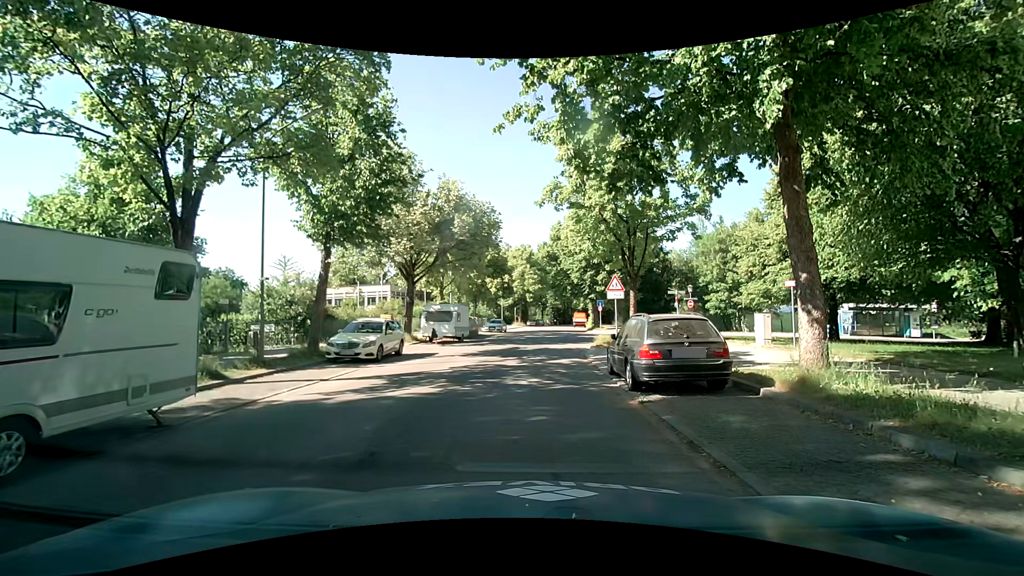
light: Day
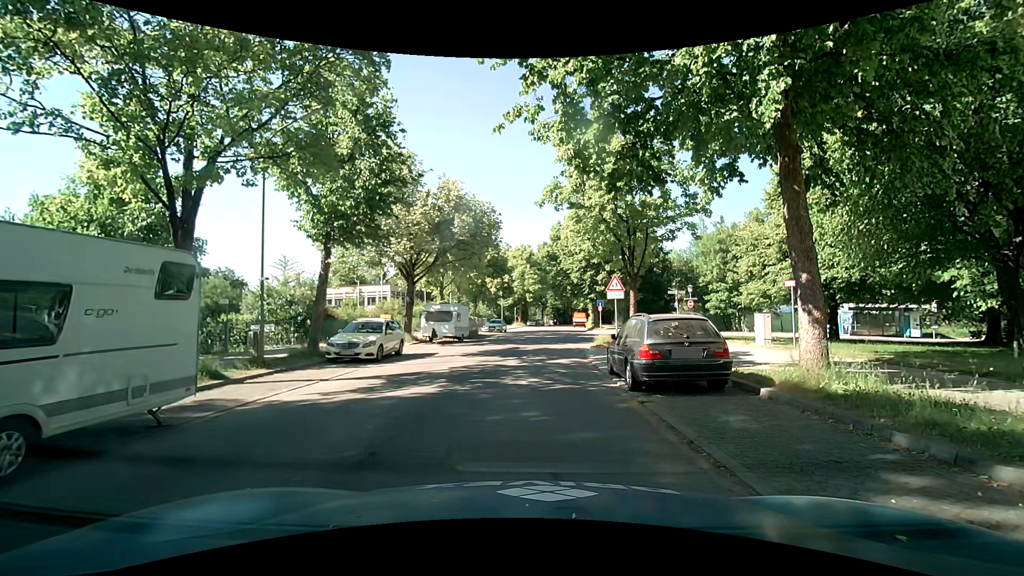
(0.0, 0.0) m; 0°
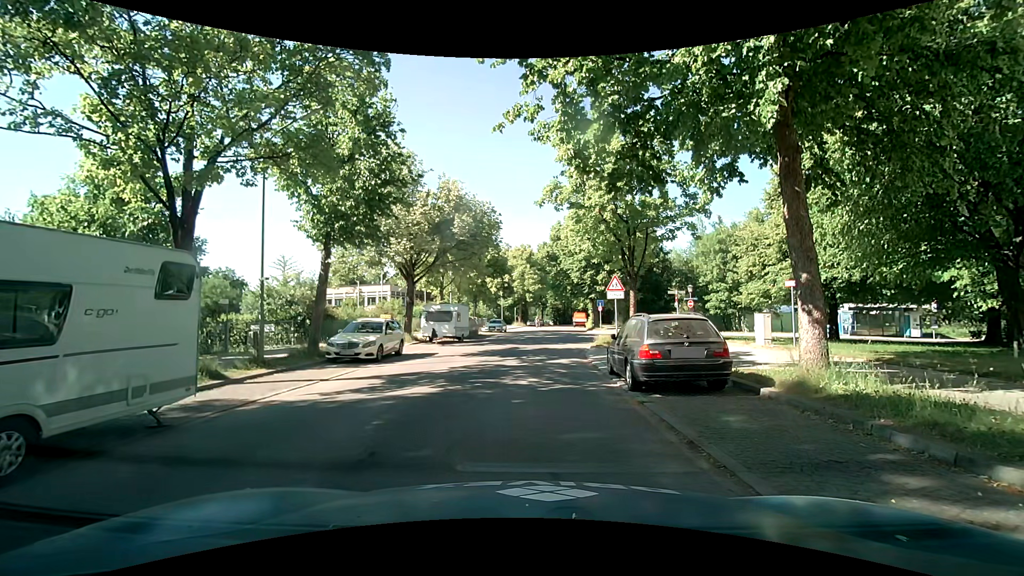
(0.0, 0.0) m; 0°
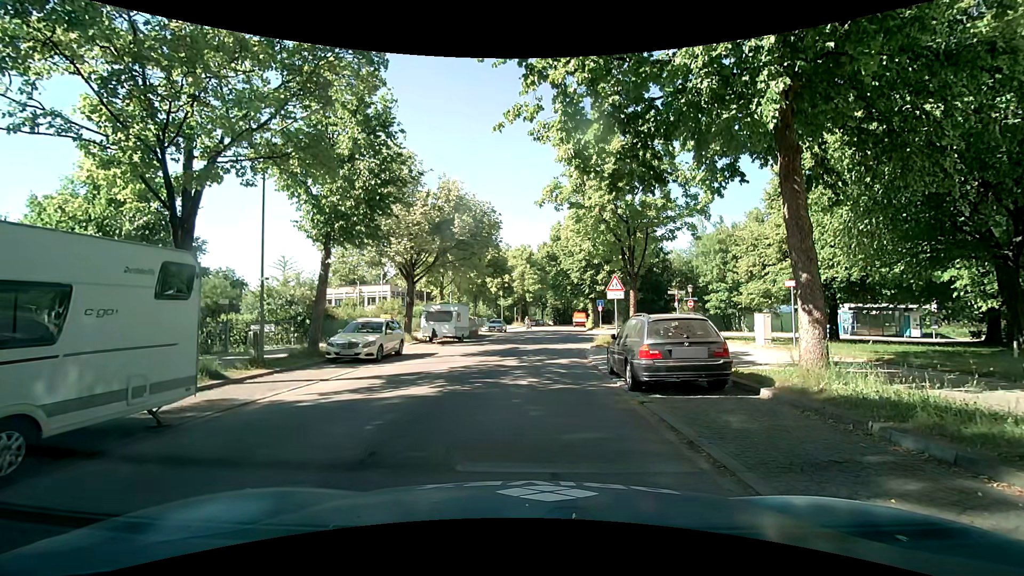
(0.0, 0.0) m; 0°
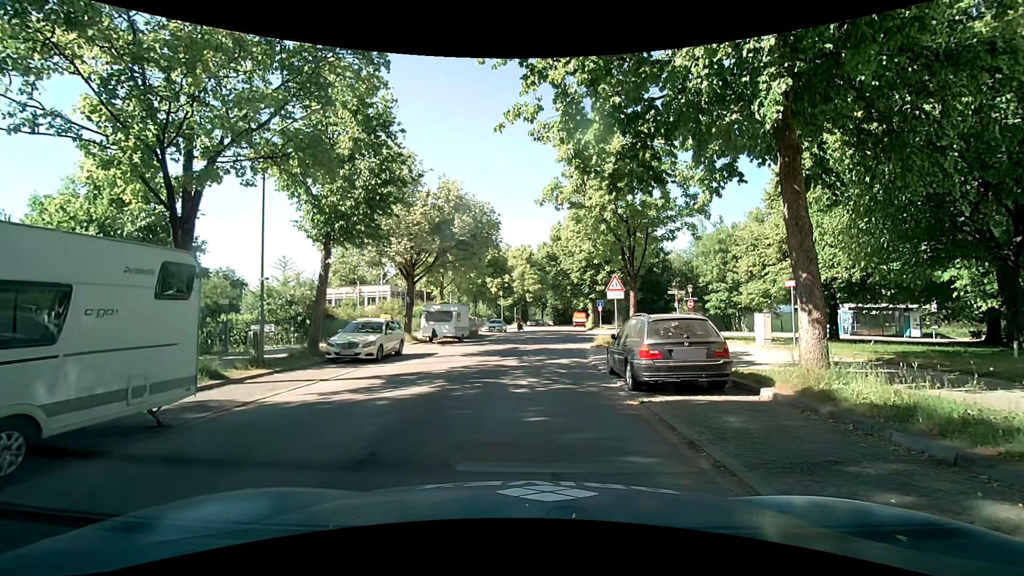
(0.0, 0.0) m; 0°
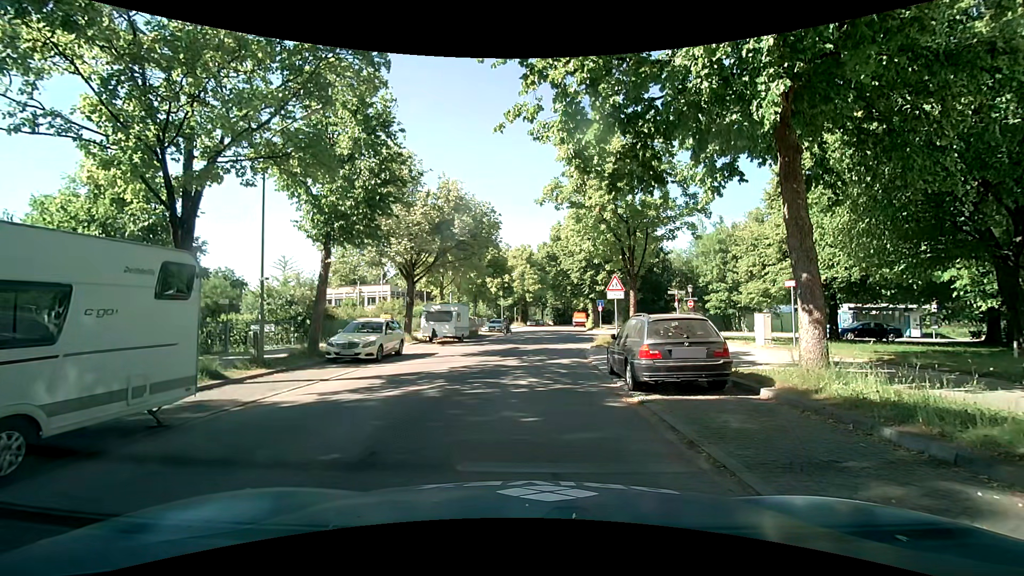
(0.0, 0.0) m; 0°
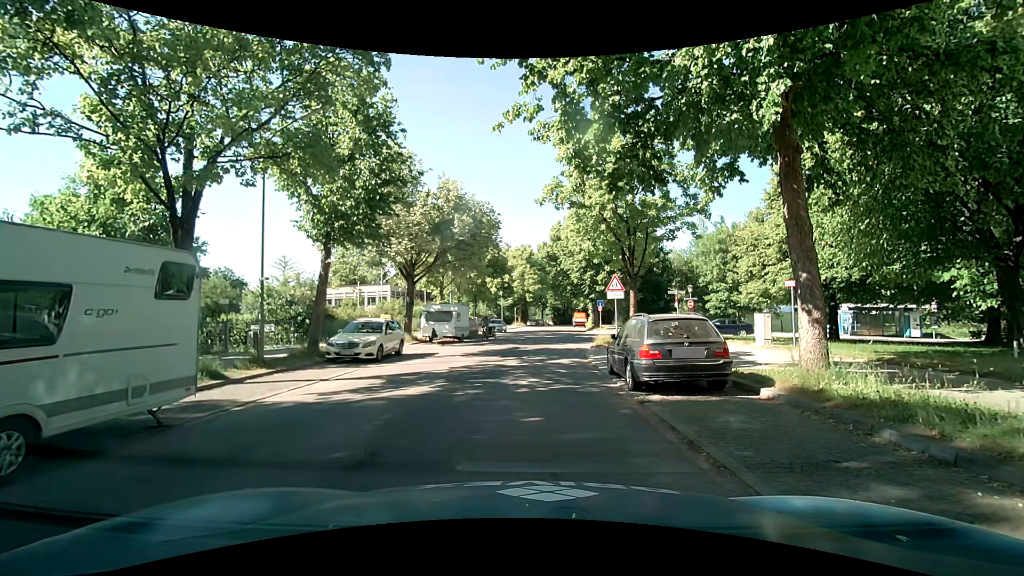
(0.0, 0.0) m; 0°
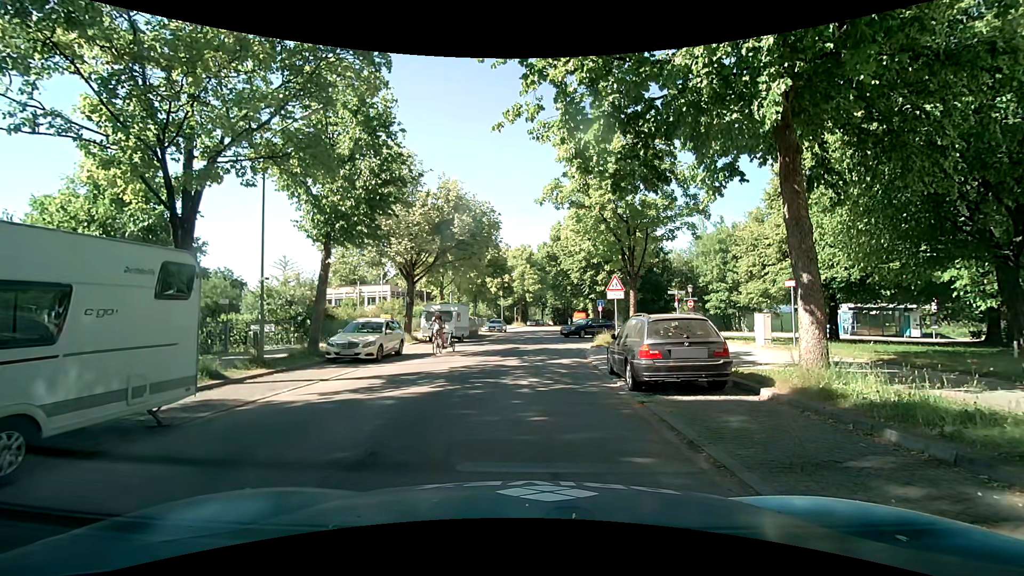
(0.0, 0.0) m; 0°
